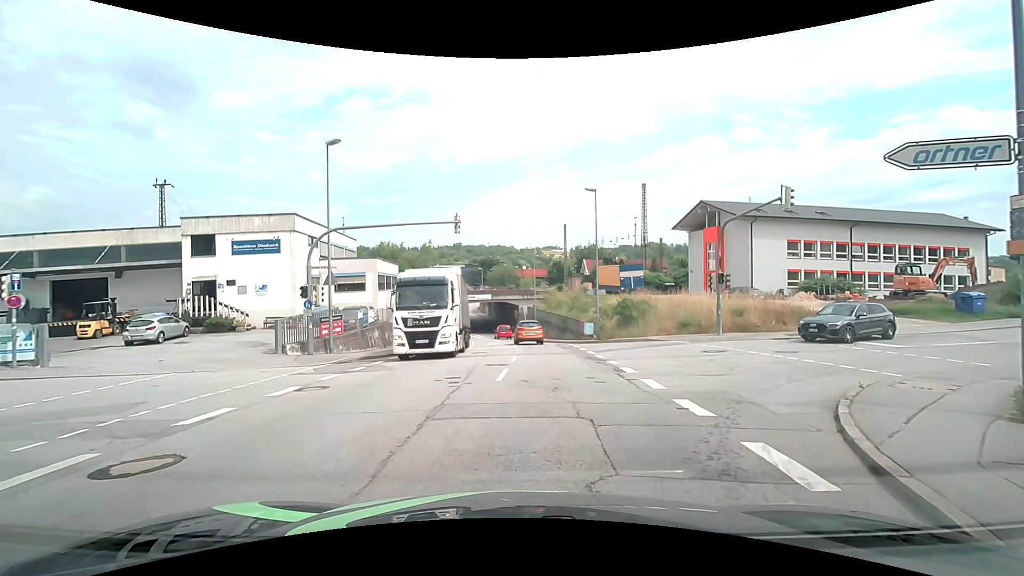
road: tertiary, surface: asphalt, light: Day
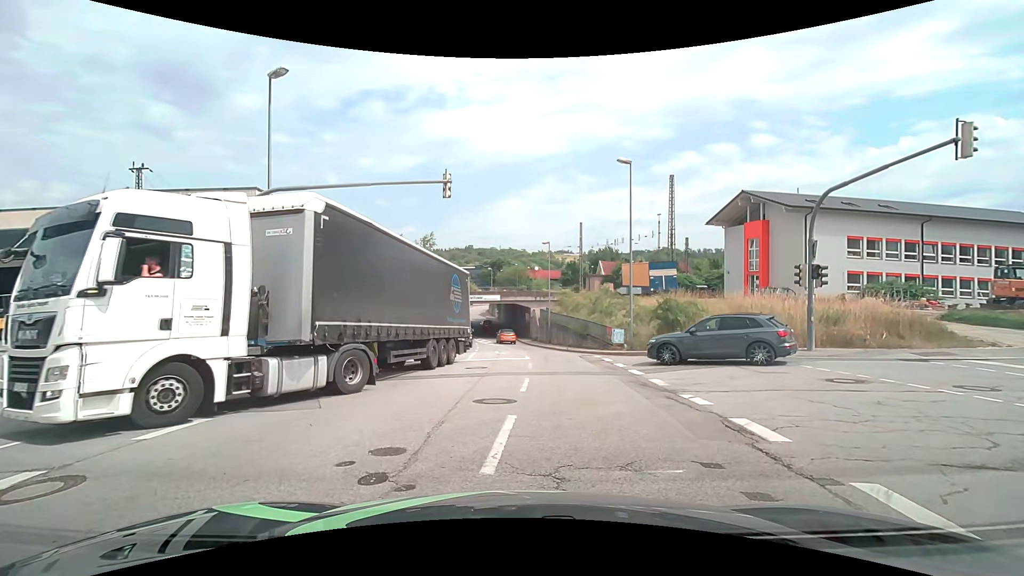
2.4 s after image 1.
(0.0, +6.7) m; -1°
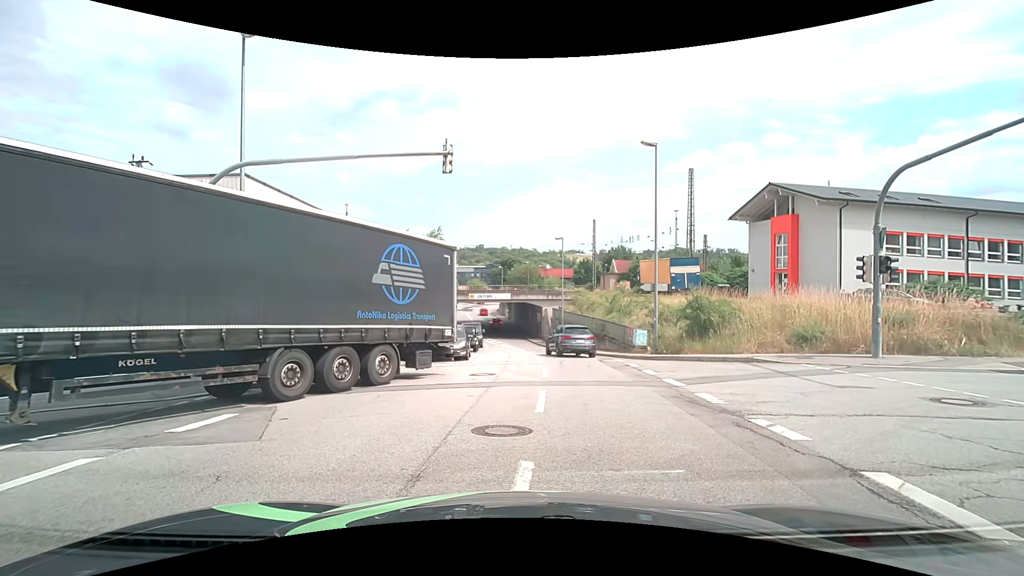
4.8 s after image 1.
(0.0, +2.4) m; +1°
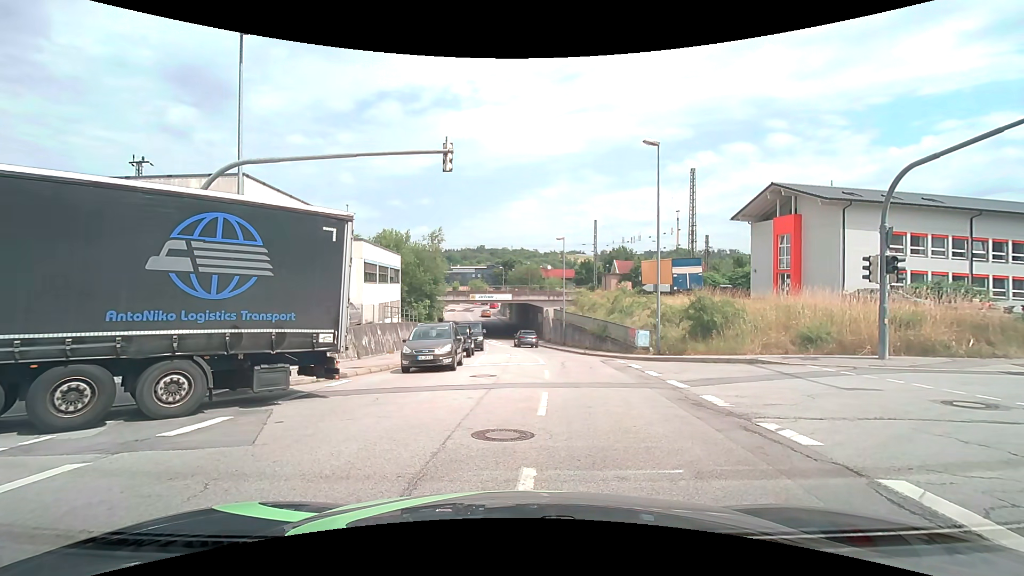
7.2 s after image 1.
(0.0, +0.3) m; 0°
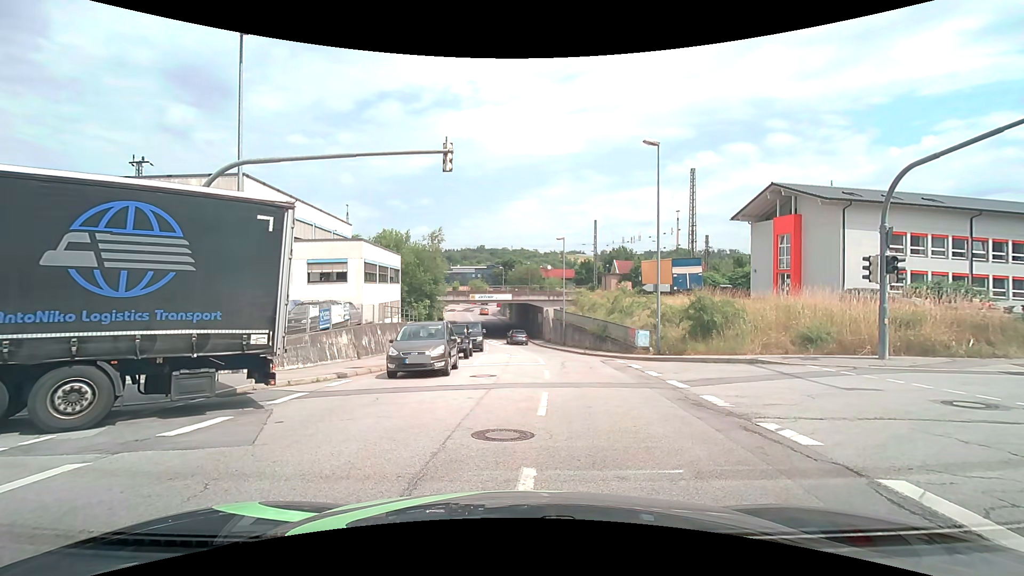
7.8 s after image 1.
(0.0, 0.0) m; 0°
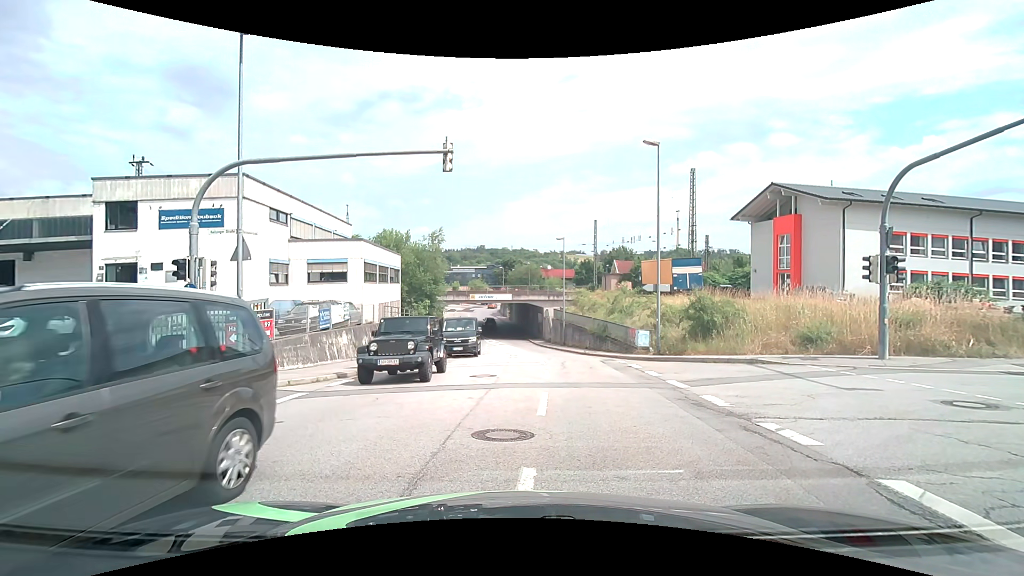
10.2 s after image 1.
(0.0, 0.0) m; 0°
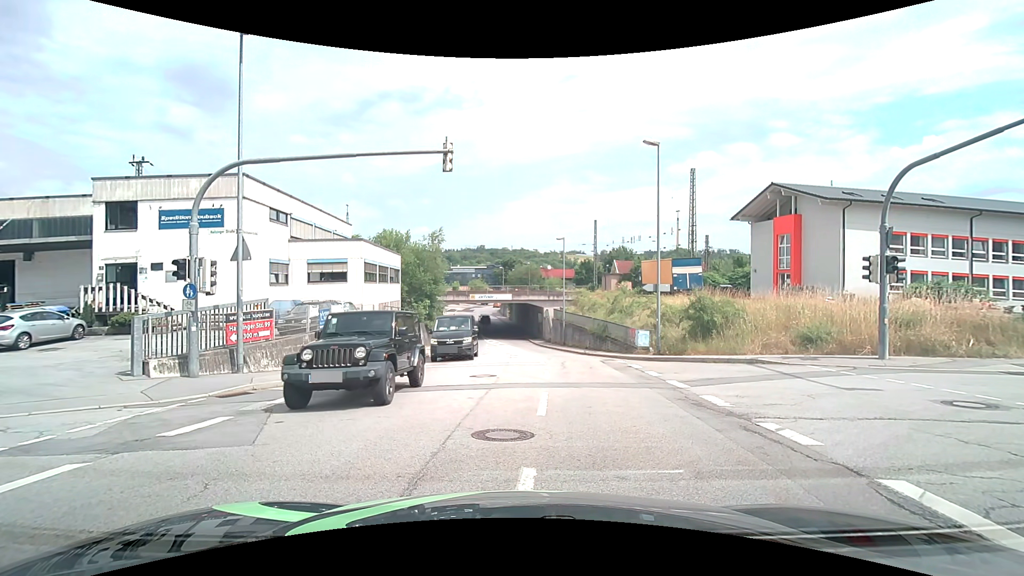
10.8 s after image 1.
(0.0, 0.0) m; 0°
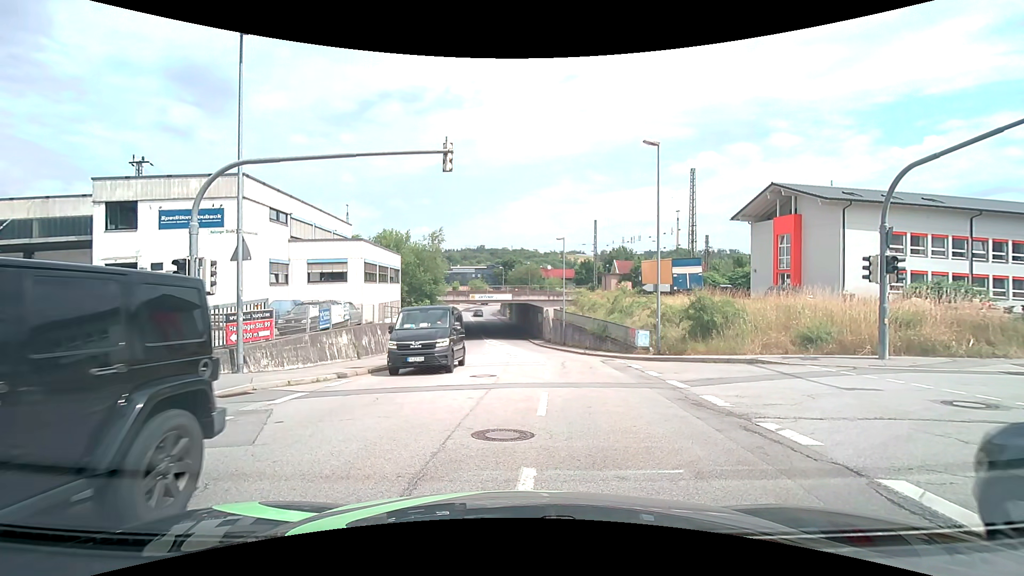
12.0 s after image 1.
(0.0, 0.0) m; 0°
(-5, +7) (-15, +6) (-25, +5) (-35, +4) (-45, +3) (-55, +1) (-65, 0) (-75, -2) (-85, -3) (-95, -4) m
